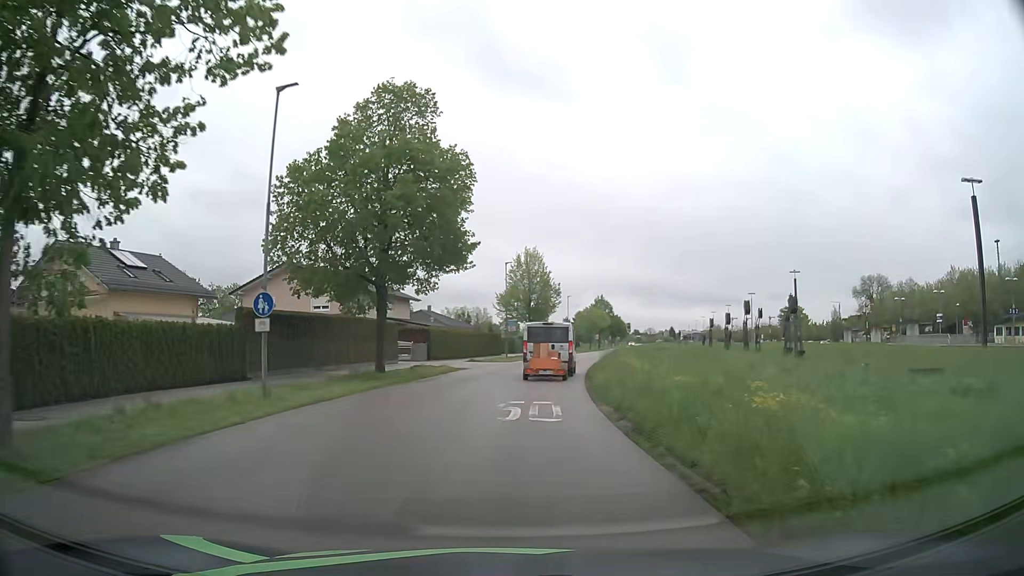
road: residential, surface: asphalt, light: Day
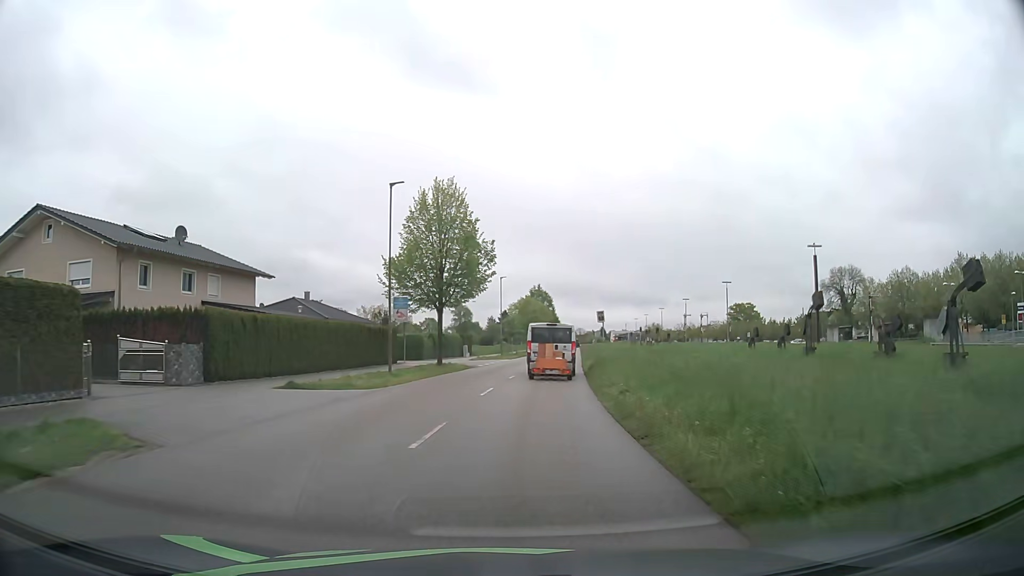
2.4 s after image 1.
(+1.4, +28.0) m; +6°
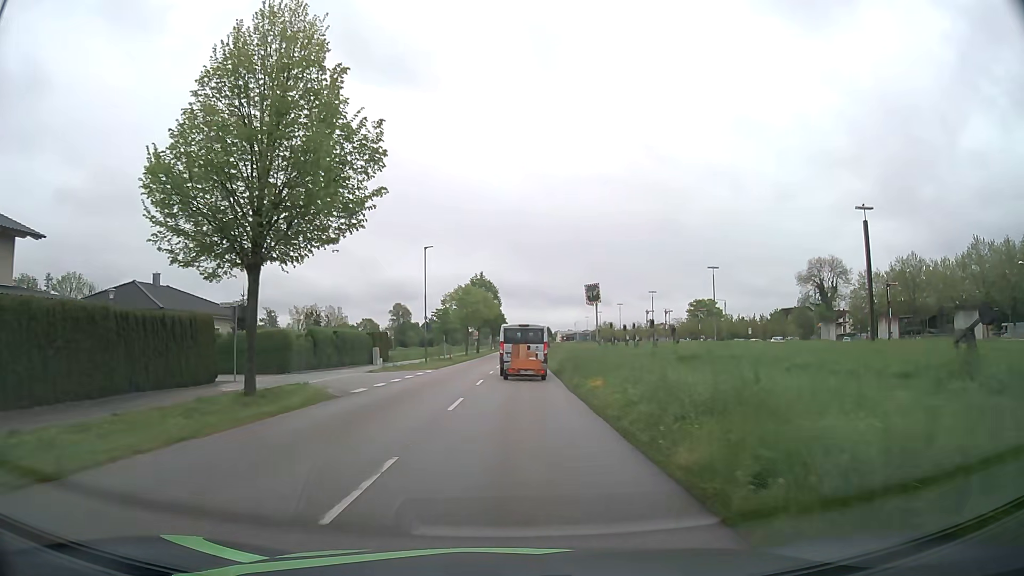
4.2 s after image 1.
(+0.9, +21.6) m; +5°
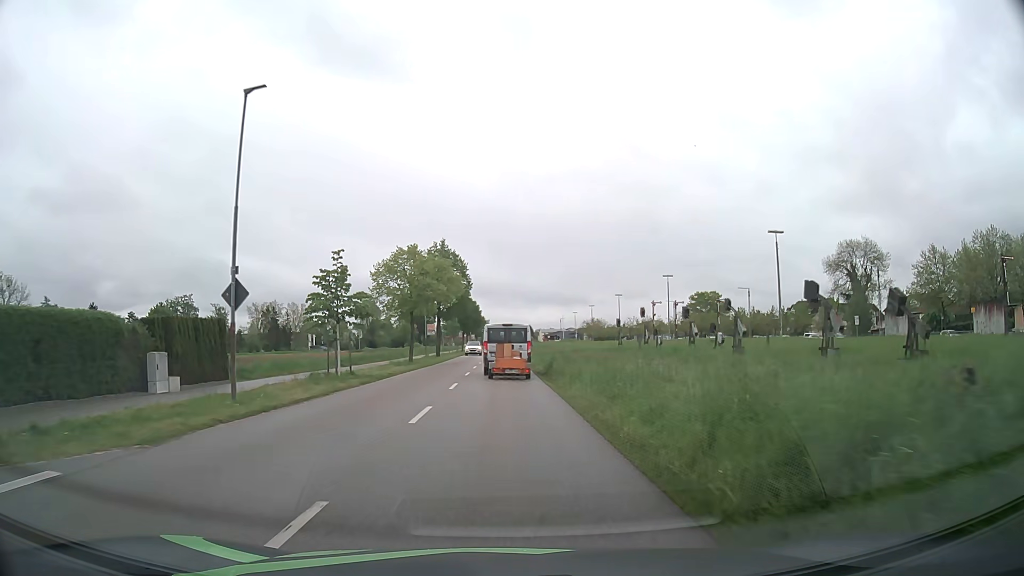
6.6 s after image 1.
(+0.7, +29.5) m; +2°
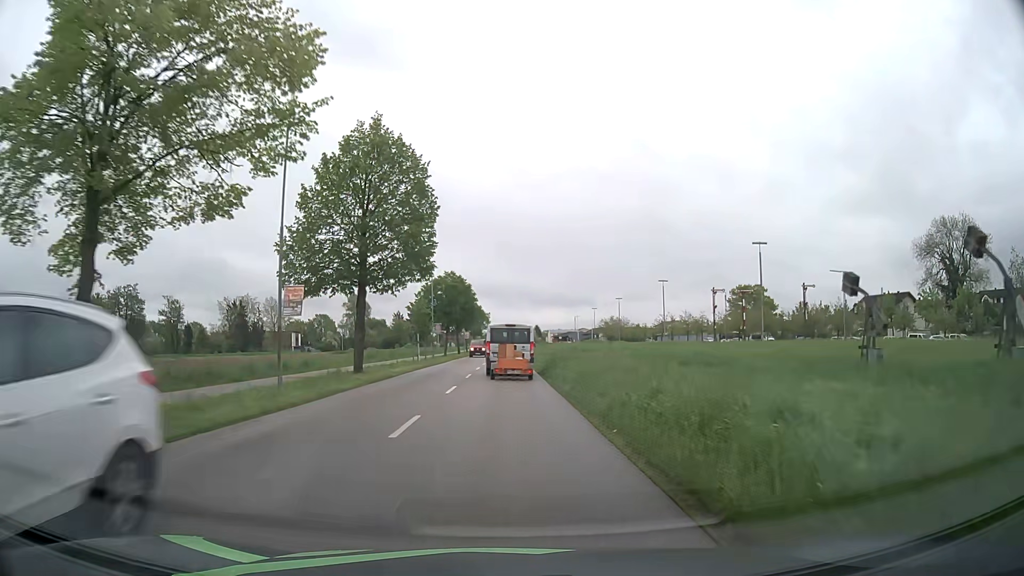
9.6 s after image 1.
(-0.1, +37.8) m; 0°
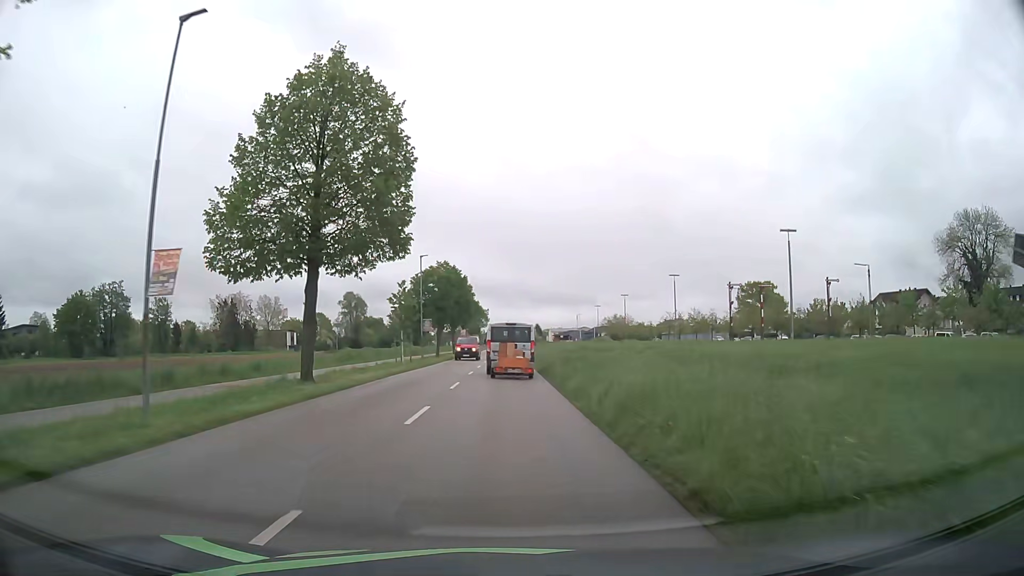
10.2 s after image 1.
(0.0, +7.6) m; 0°
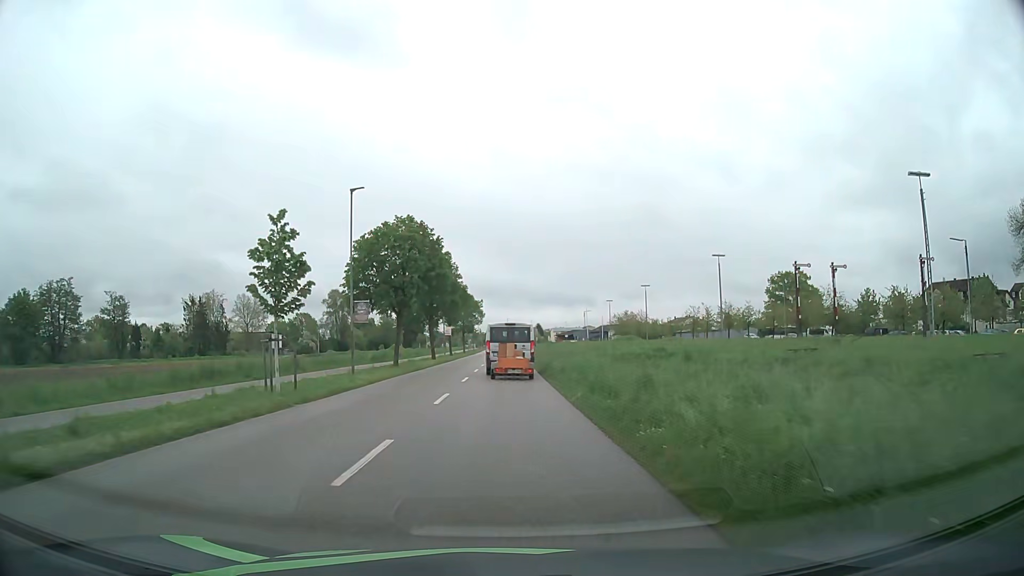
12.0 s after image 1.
(0.0, +22.9) m; 0°
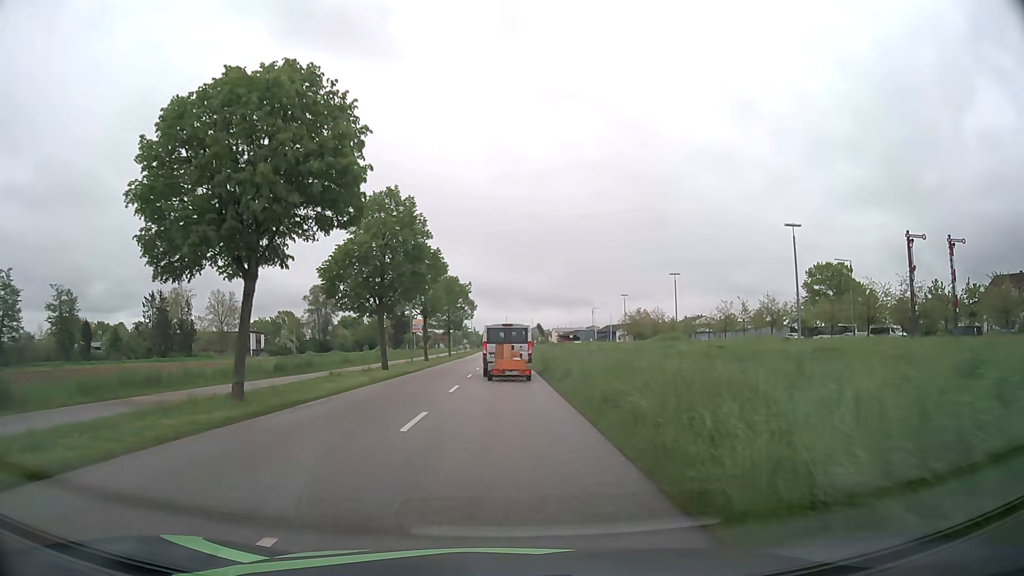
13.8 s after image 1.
(0.0, +22.9) m; 0°
(0, +10) (0, +20) (0, +30) (0, +40) (0, +50) (0, +60) (0, +70) (0, +80) (0, +90) (0, +100) m
